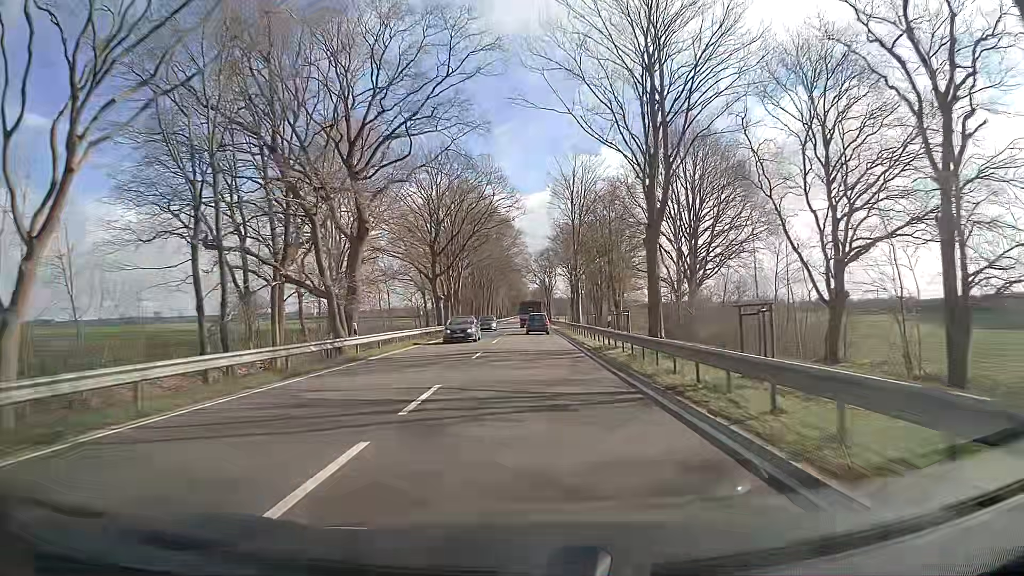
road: primary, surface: asphalt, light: Day
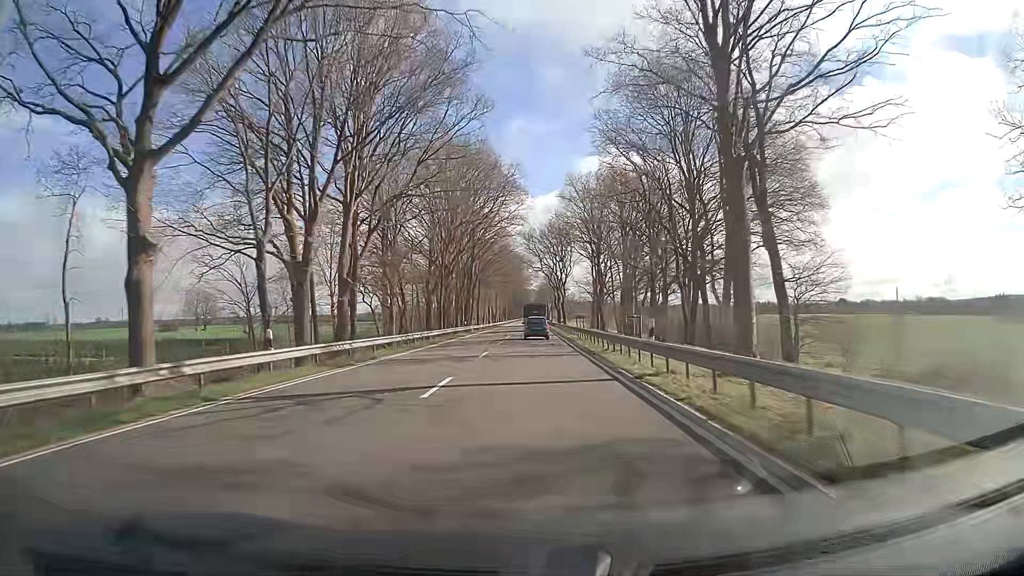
(-0.3, +57.8) m; -1°
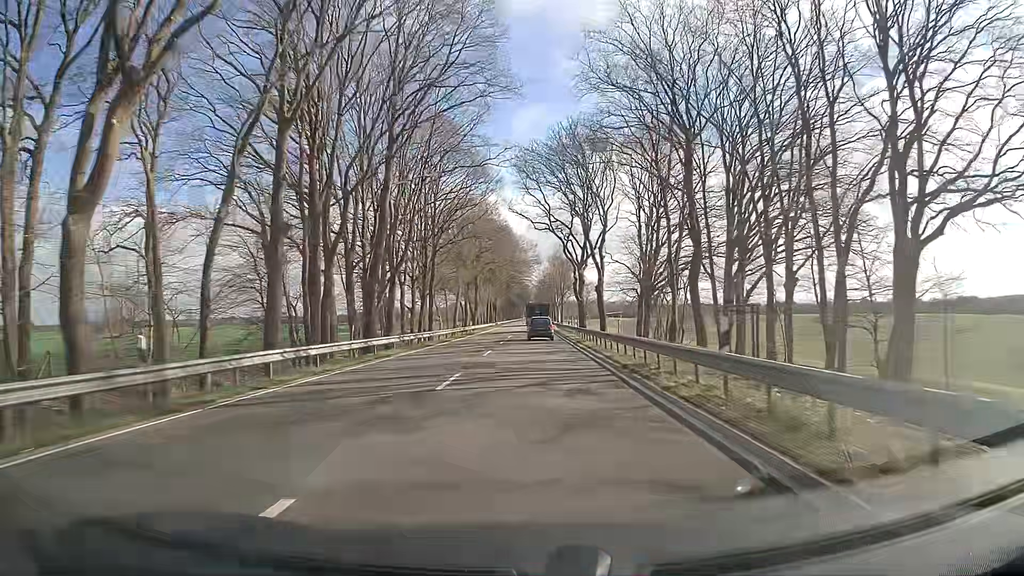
(+0.1, +59.0) m; 0°
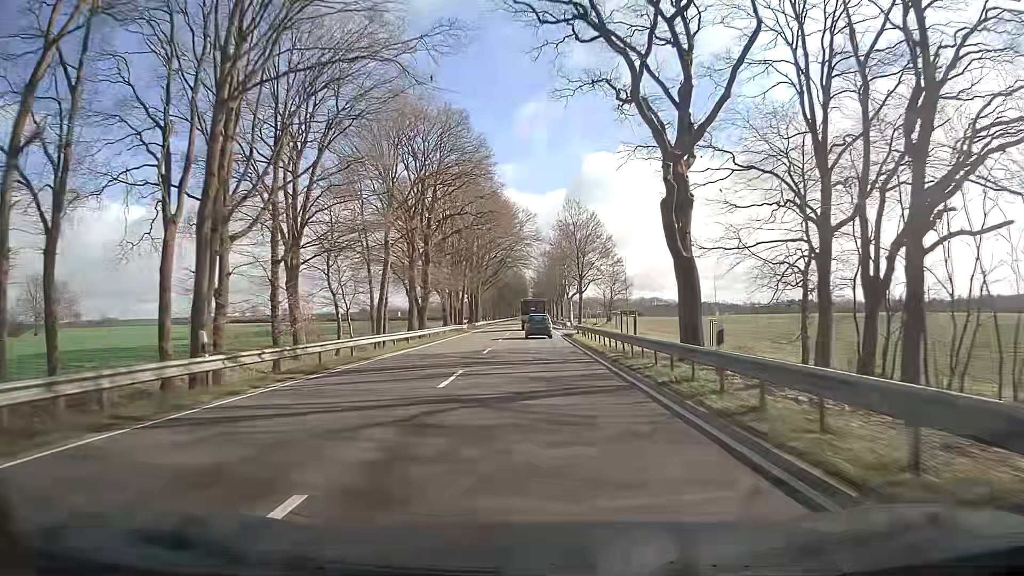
(+0.3, +48.1) m; 0°
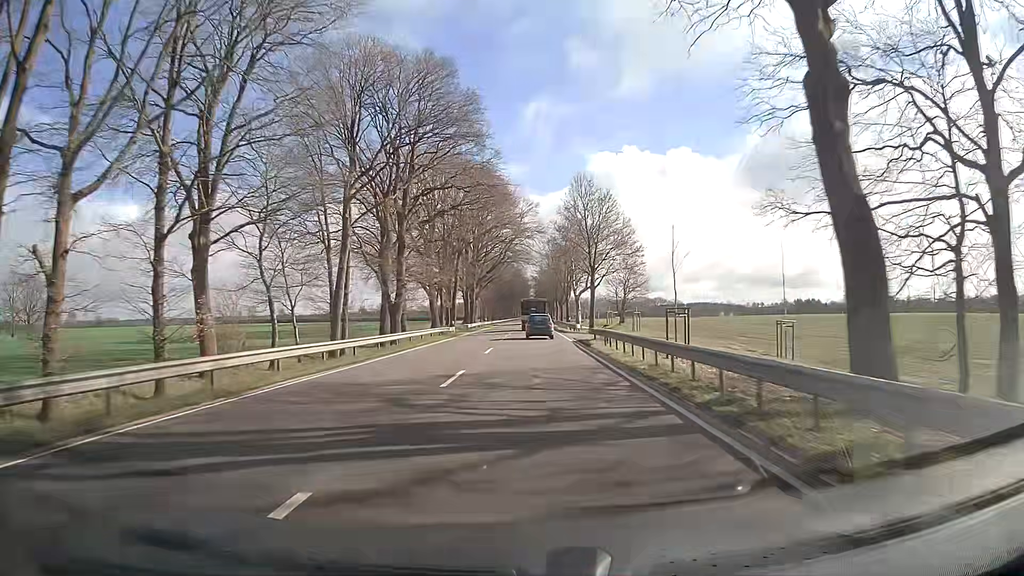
(+0.1, +11.9) m; +1°
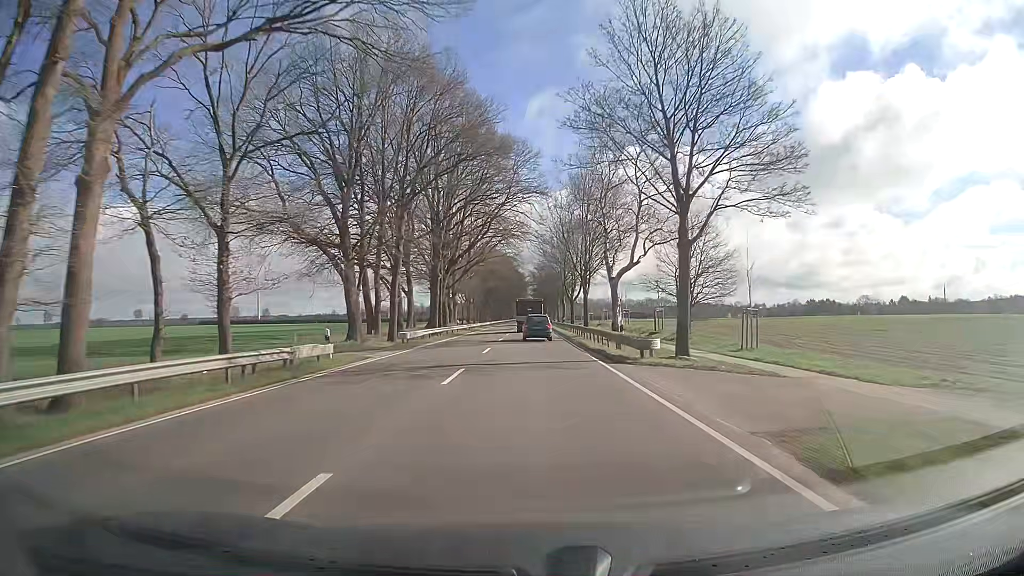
(-0.1, +35.4) m; 0°
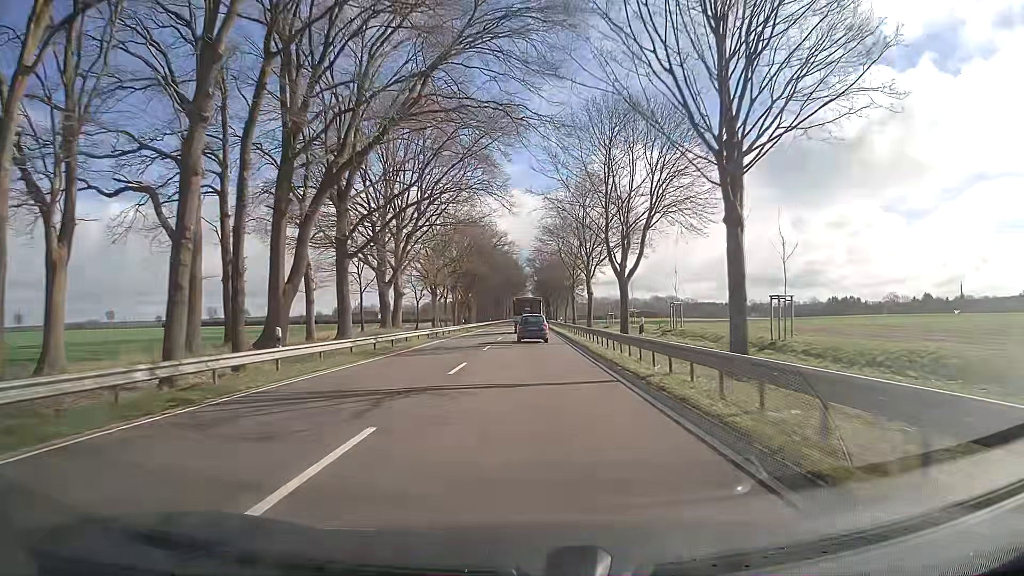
(-0.2, +45.5) m; 0°
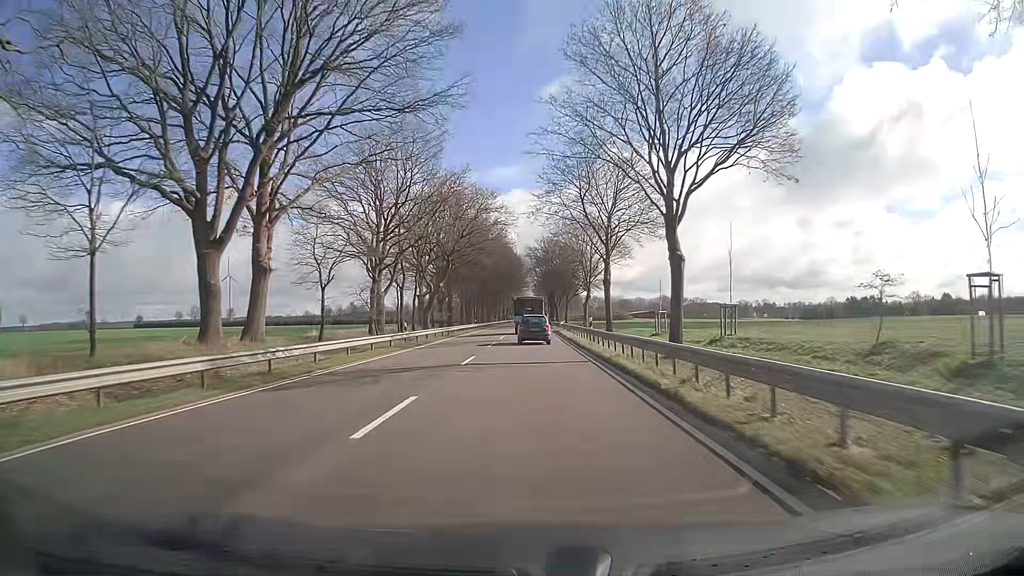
(-0.1, +32.7) m; 0°
(0, +10) (0, +20) (0, +30) (0, +40) (0, +50) (0, +60) (0, +70) (-1, +80) (-1, +90) (-1, +100) m
